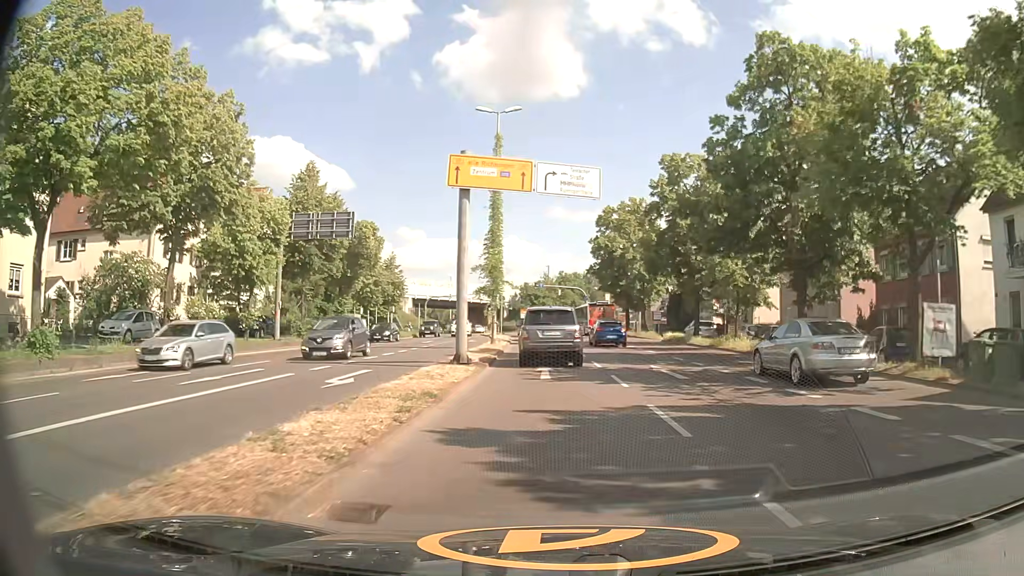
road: primary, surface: asphalt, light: Day
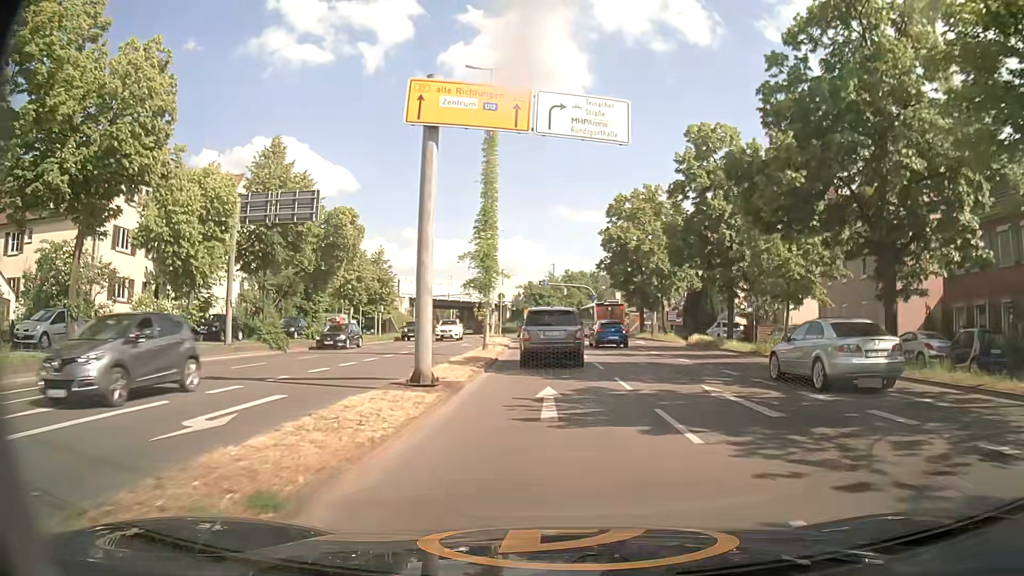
(0.0, +6.4) m; 0°
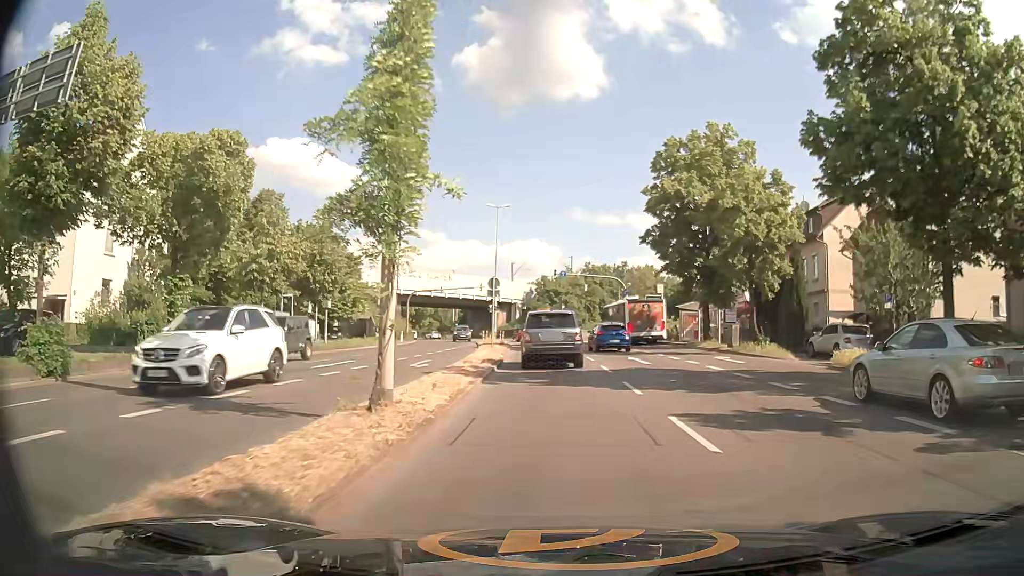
(-0.3, +18.5) m; -1°
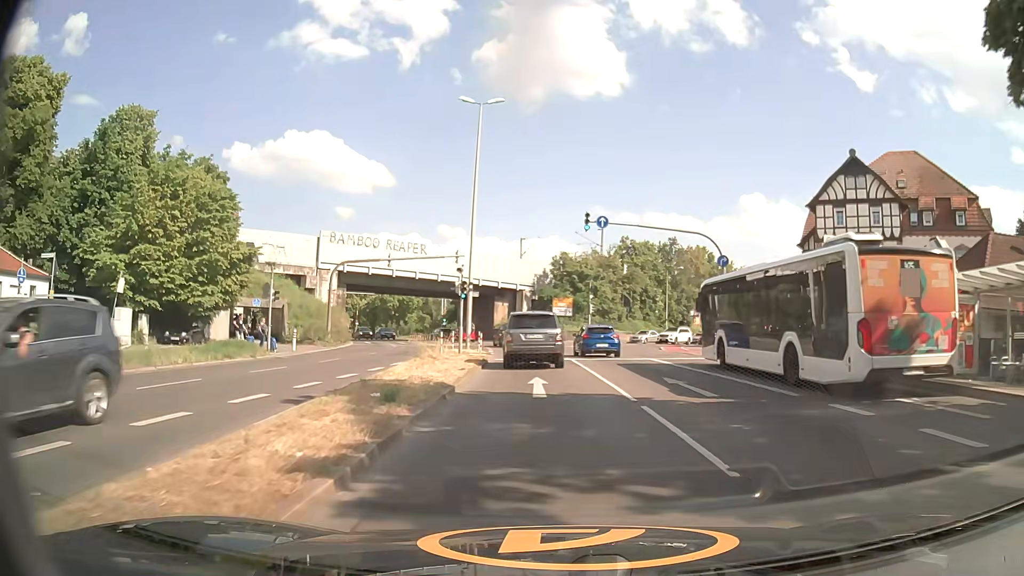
(-0.5, +31.0) m; -2°
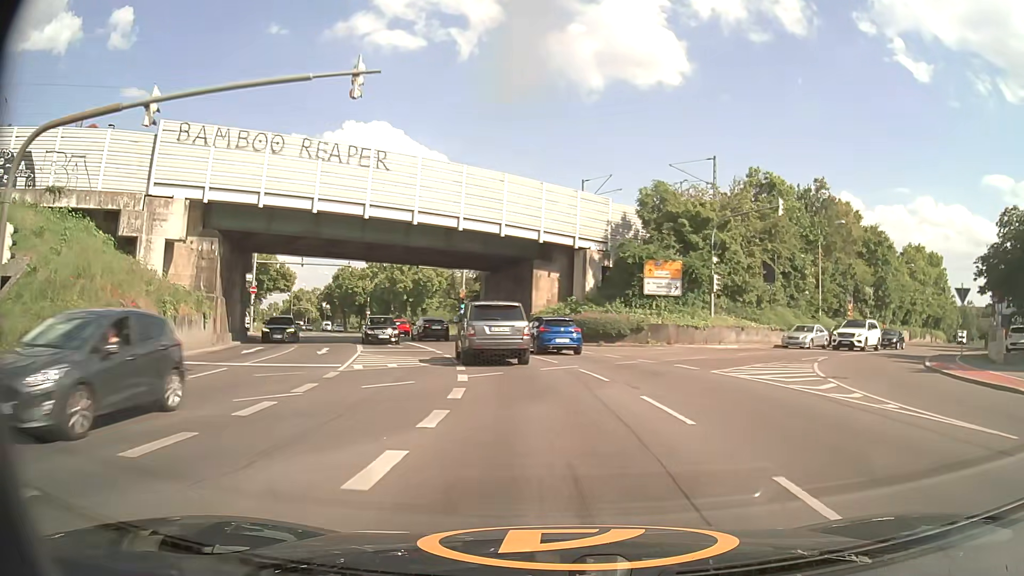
(-1.0, +32.3) m; -5°
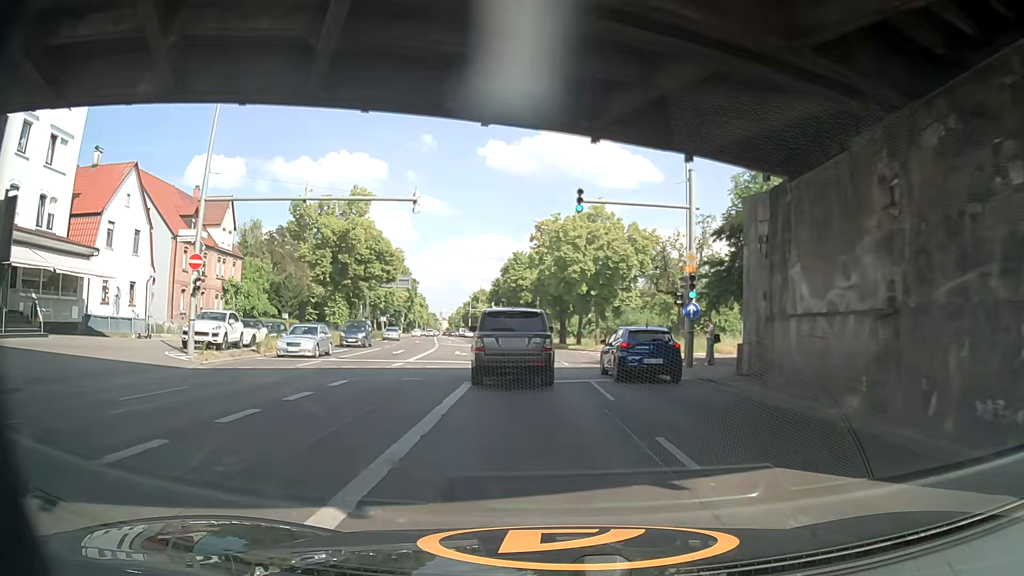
(-4.6, +32.4) m; -17°
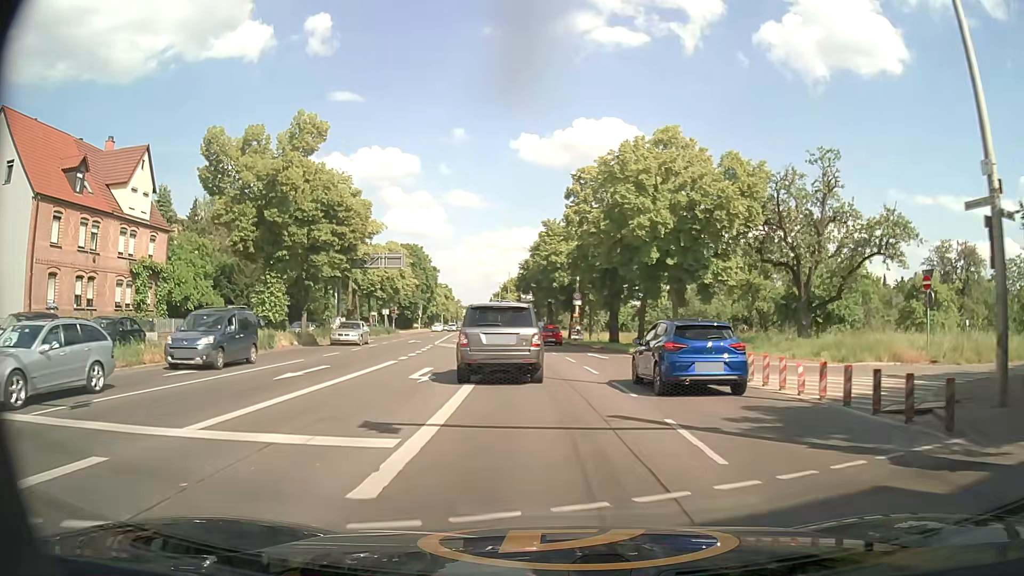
(-1.4, +18.9) m; -4°
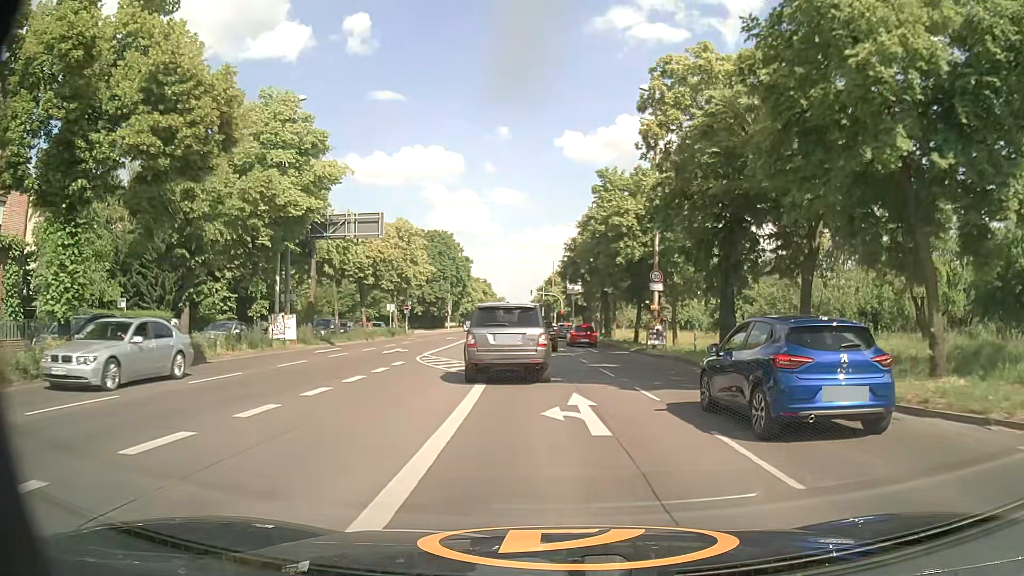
(-0.8, +19.0) m; -4°
(0, +10) (0, +20) (-1, +30) (-1, +40) (-2, +50) (-2, +60) (-3, +70) (-3, +80) (-4, +90) (-5, +100) m
